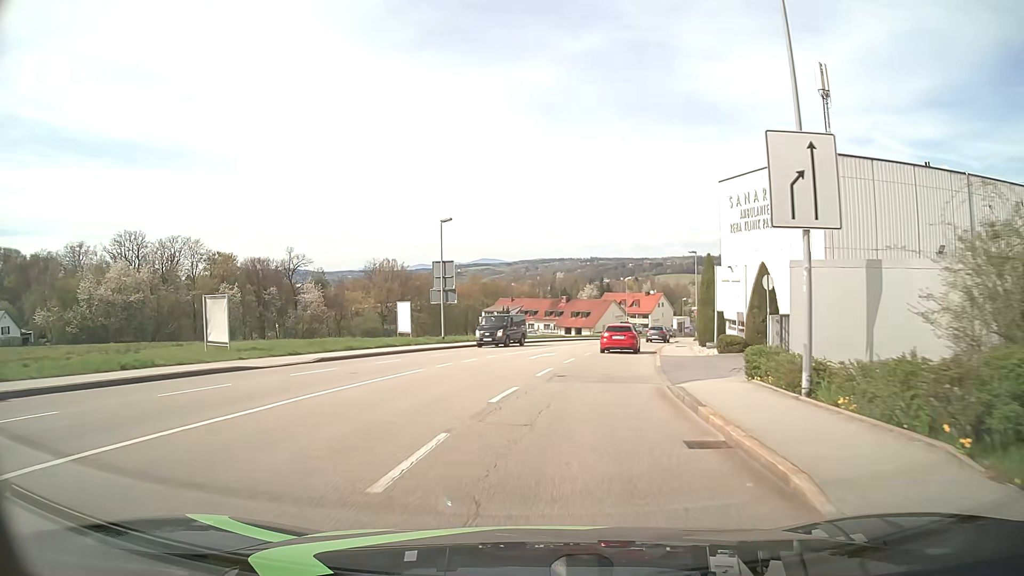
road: tertiary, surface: asphalt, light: Day
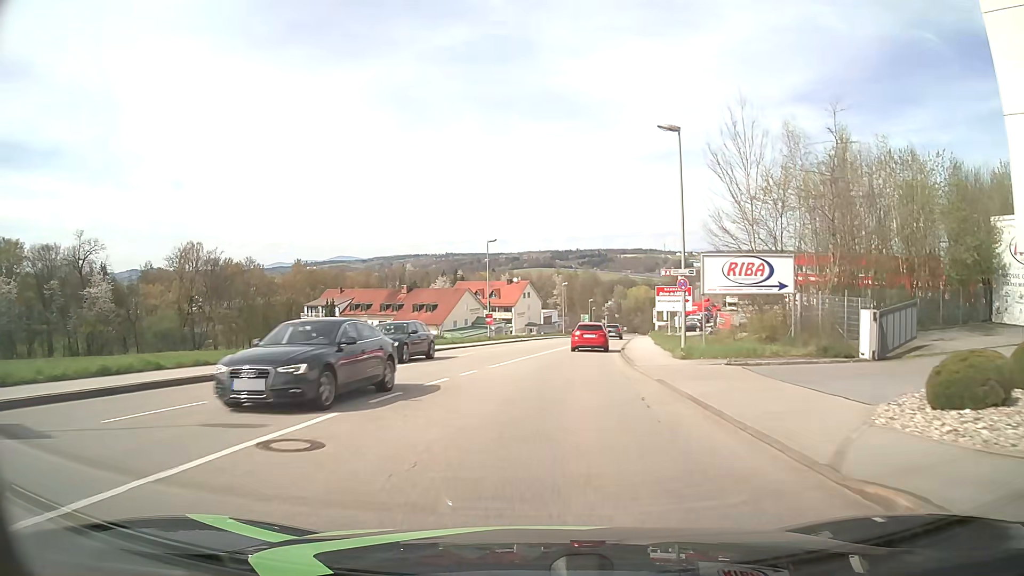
(+4.4, +38.3) m; +12°
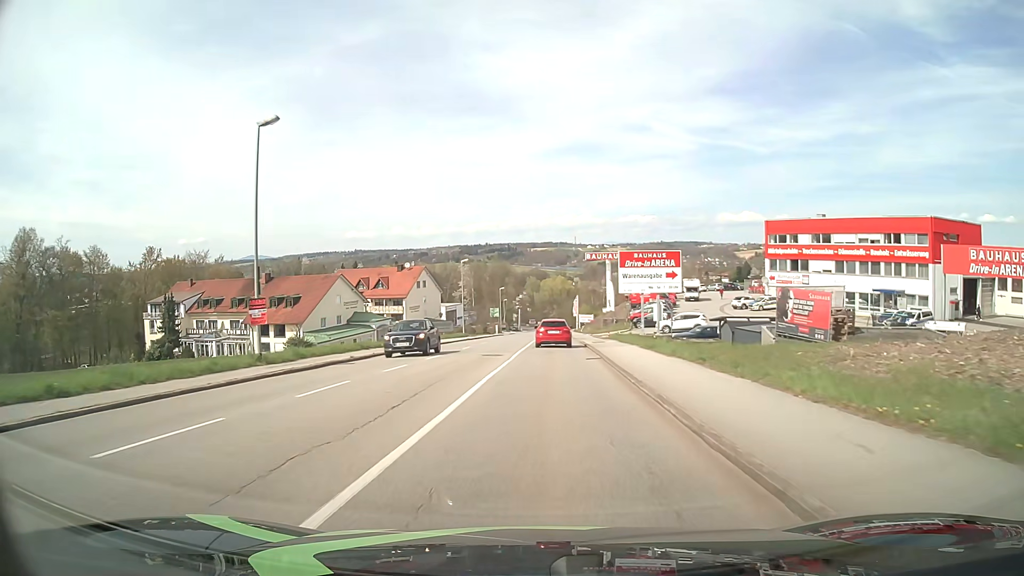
(+2.2, +32.6) m; +8°
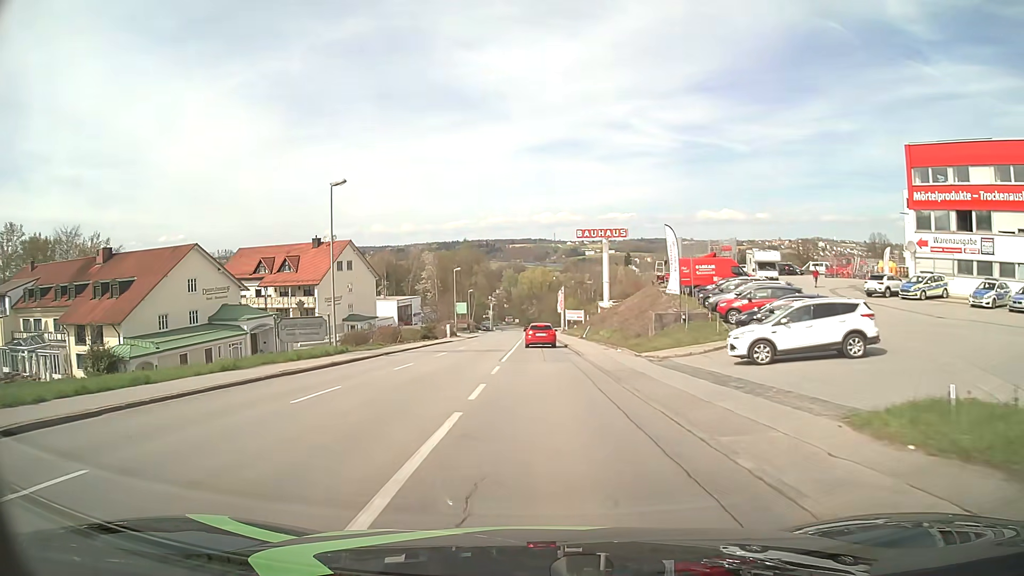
(+0.6, +40.0) m; +2°
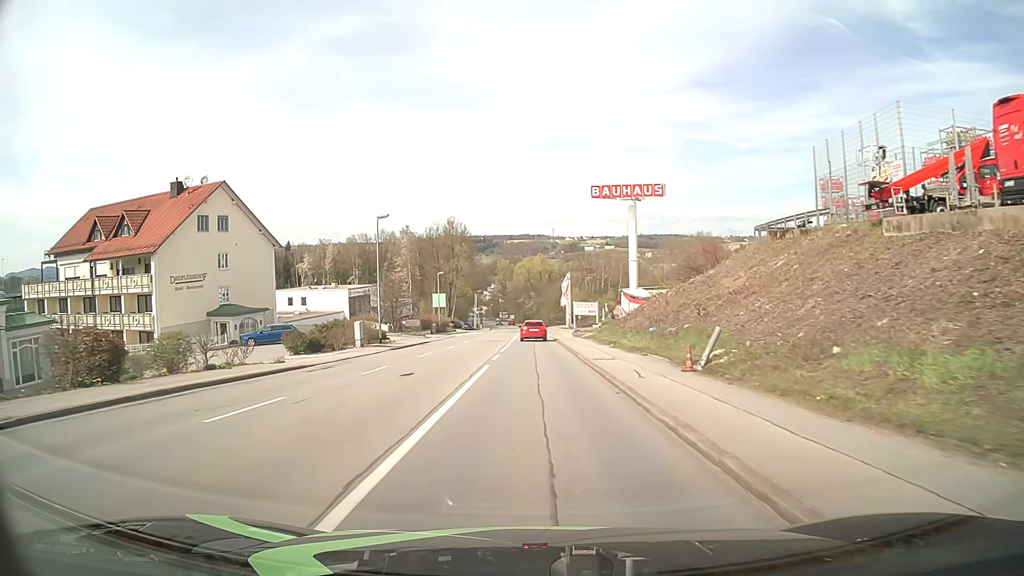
(+0.1, +38.6) m; 0°
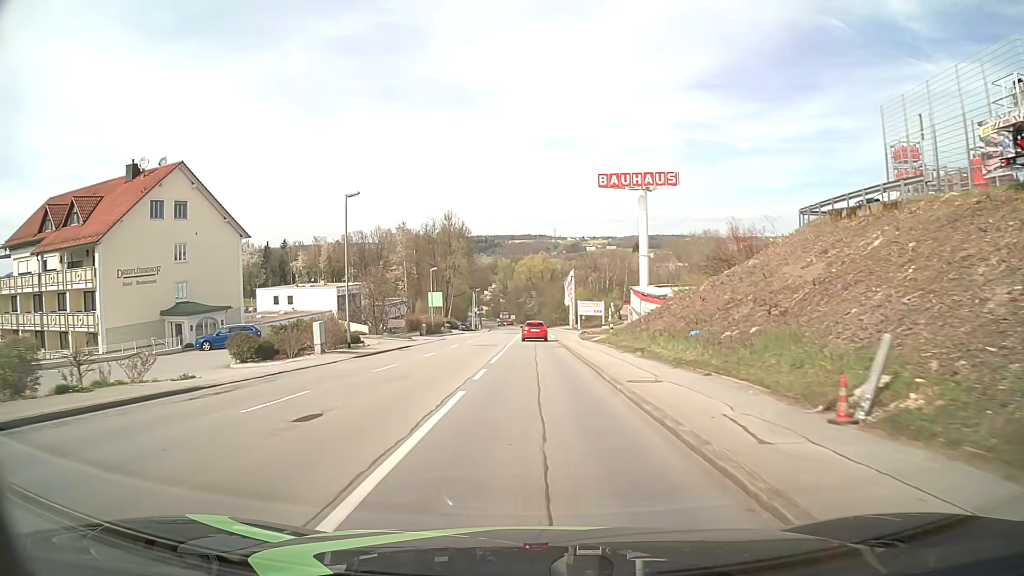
(0.0, +7.6) m; 0°
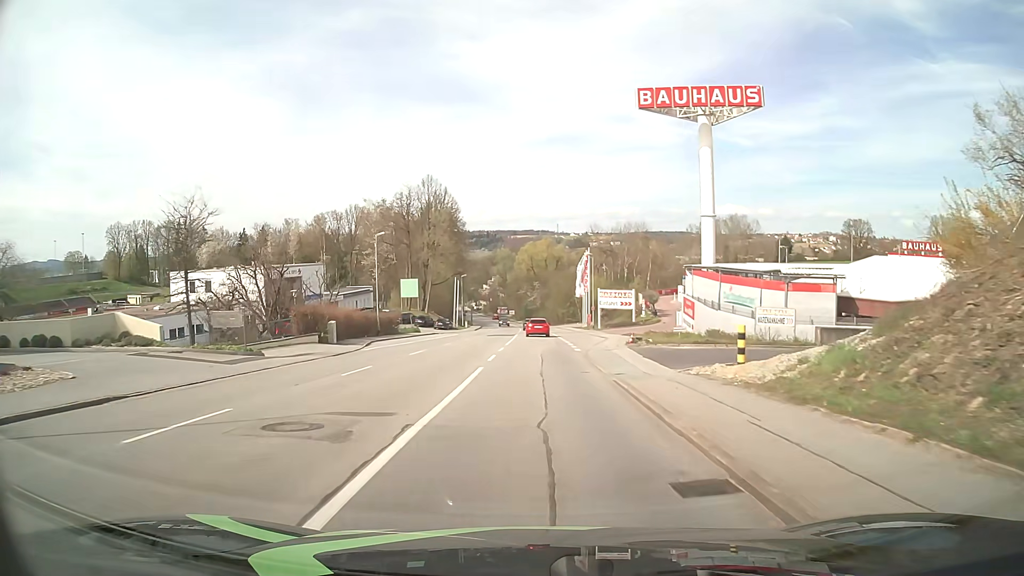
(0.0, +30.6) m; 0°
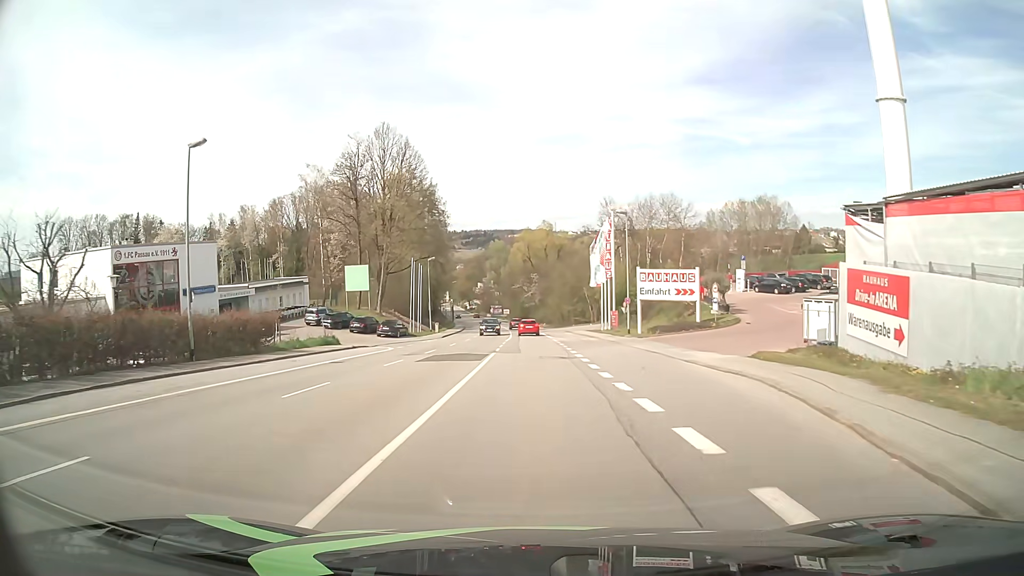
(0.0, +30.6) m; 0°
(0, +10) (0, +20) (0, +30) (0, +40) (-1, +50) (-1, +60) (-1, +70) (-2, +80) (-2, +90) (-3, +100) m
